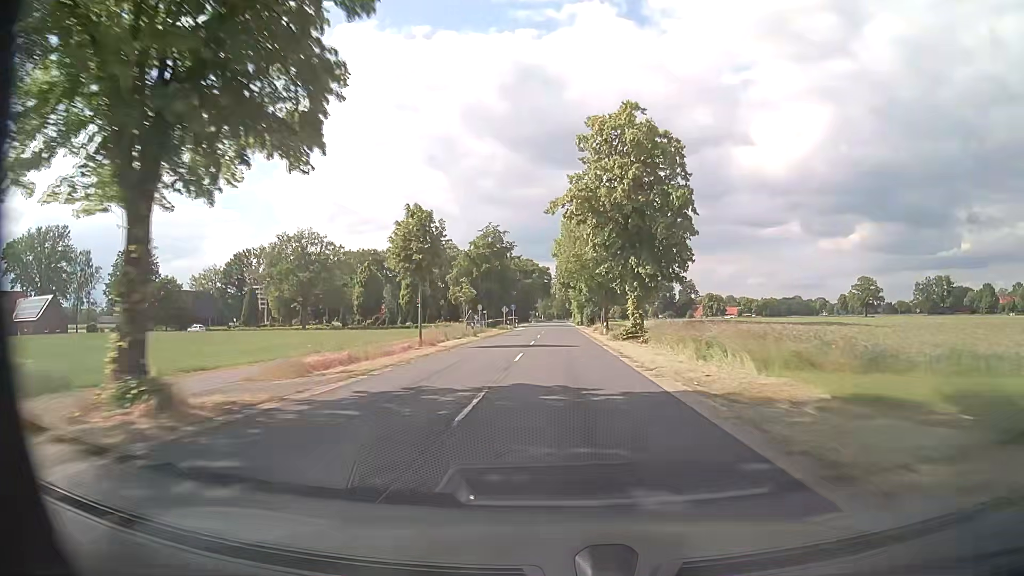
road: secondary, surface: asphalt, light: Day
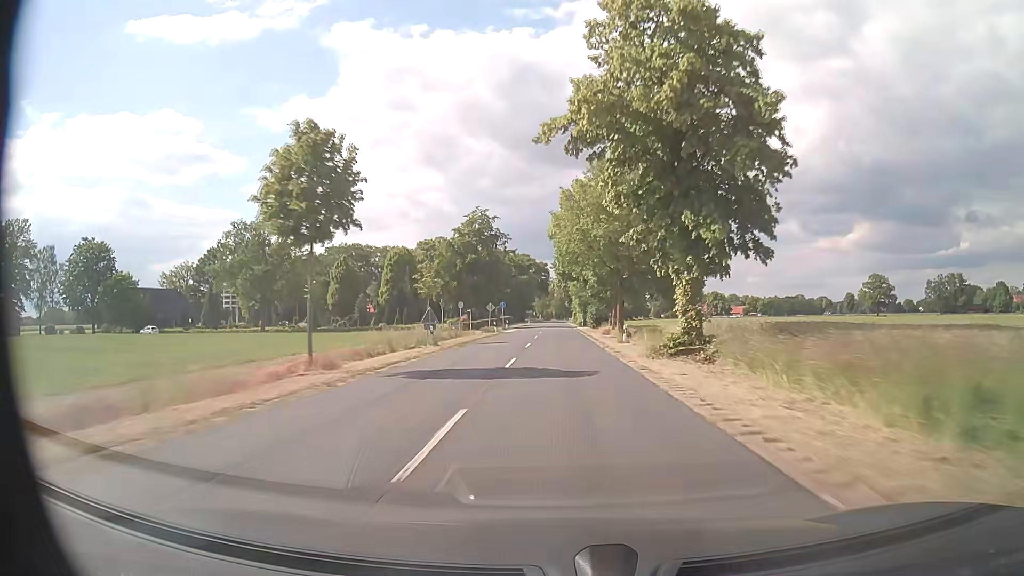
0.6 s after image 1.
(0.0, +15.0) m; 0°
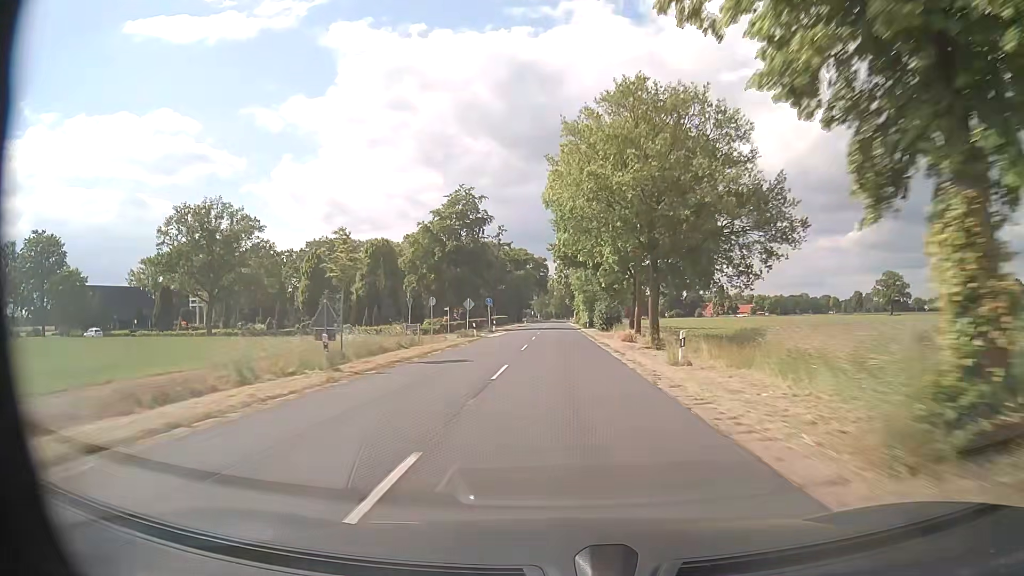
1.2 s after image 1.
(0.0, +15.2) m; 0°
(0, +10) (0, +20) (0, +30) (0, +40) (0, +50) (0, +60) (0, +70) (0, +80) (0, +90) (0, +100) m
